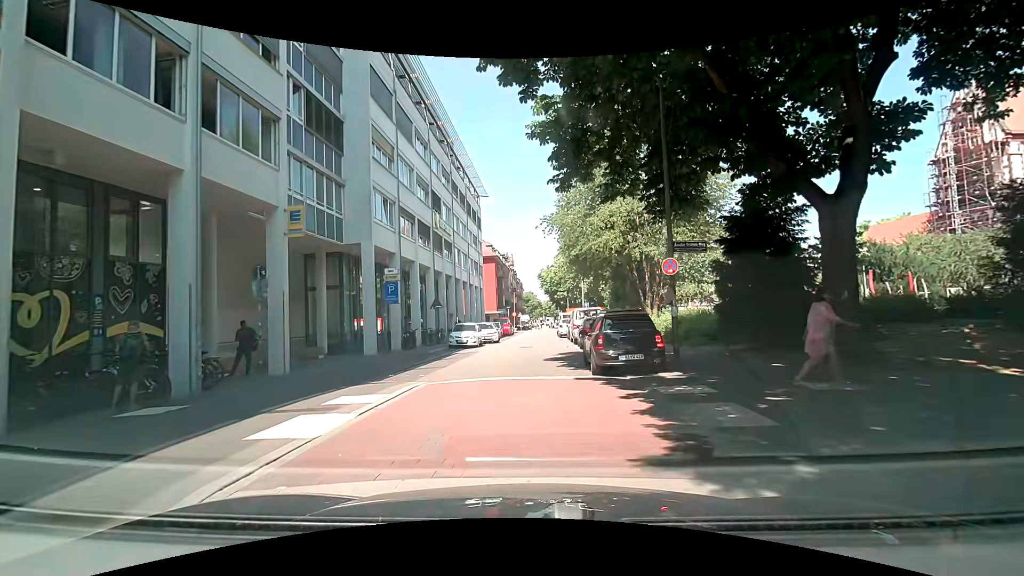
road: residential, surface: asphalt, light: Day
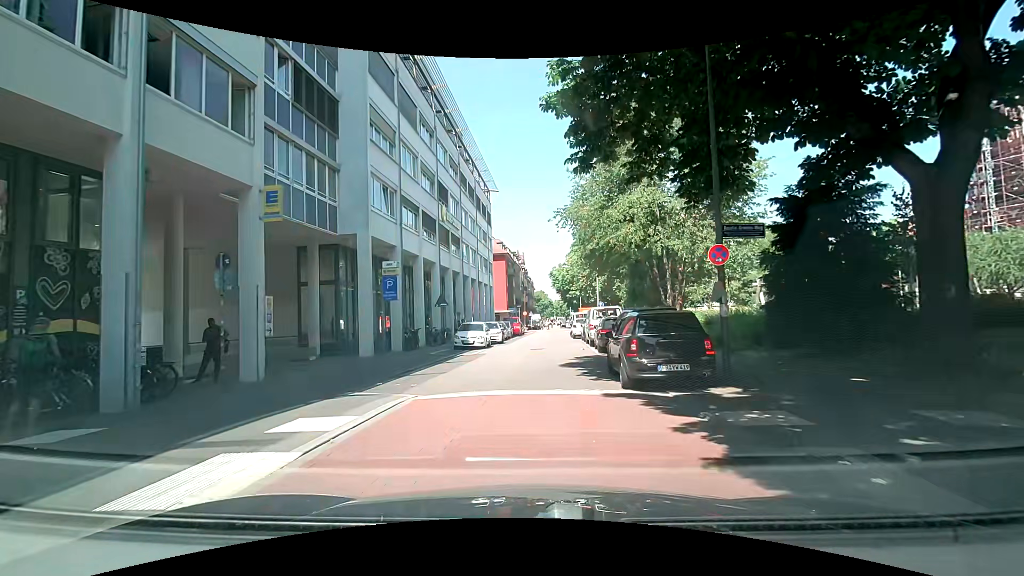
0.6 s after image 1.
(0.0, +2.3) m; -1°
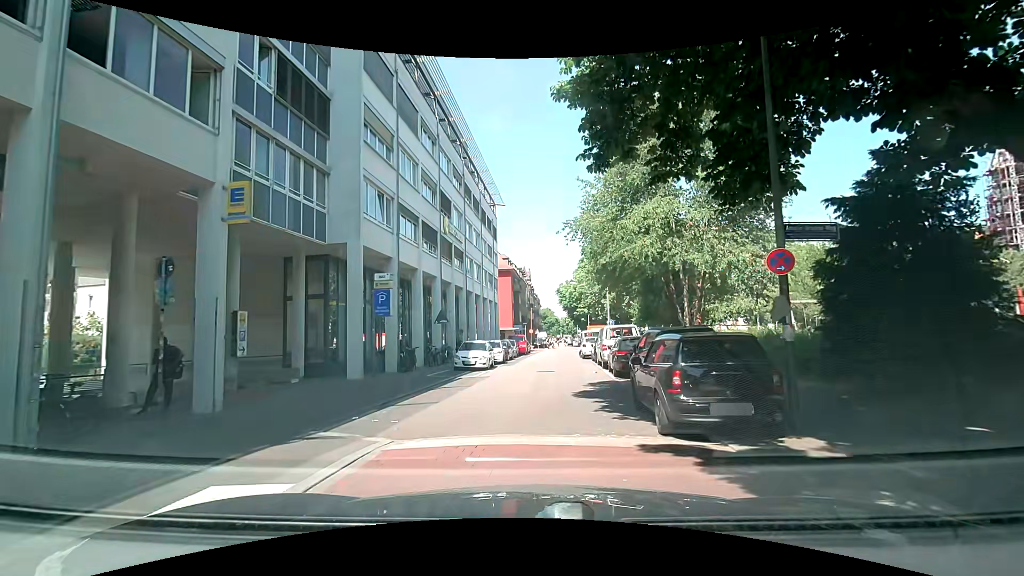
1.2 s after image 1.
(-0.1, +2.1) m; -1°
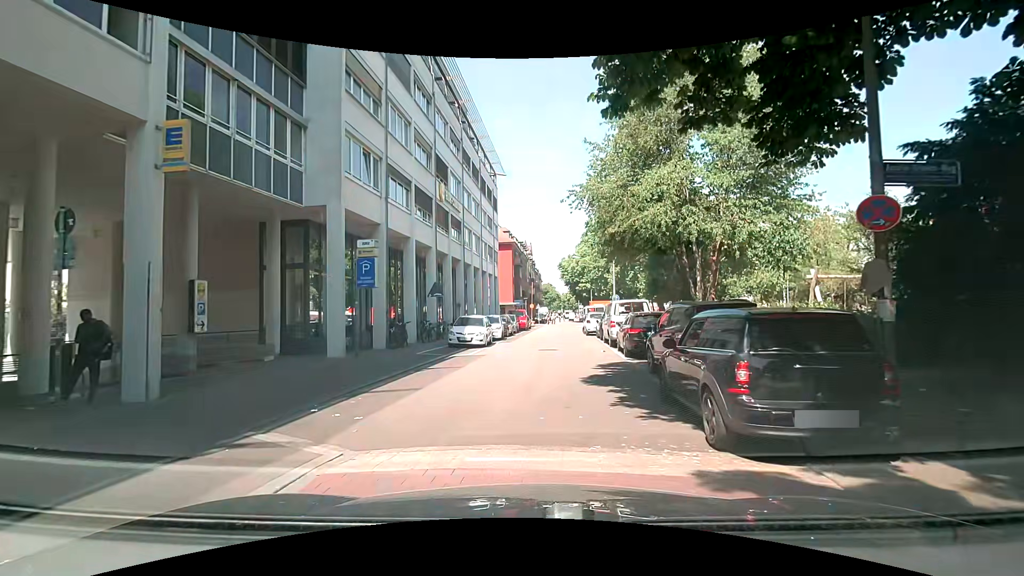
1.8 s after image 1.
(0.0, +2.0) m; +1°
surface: paving_stones
